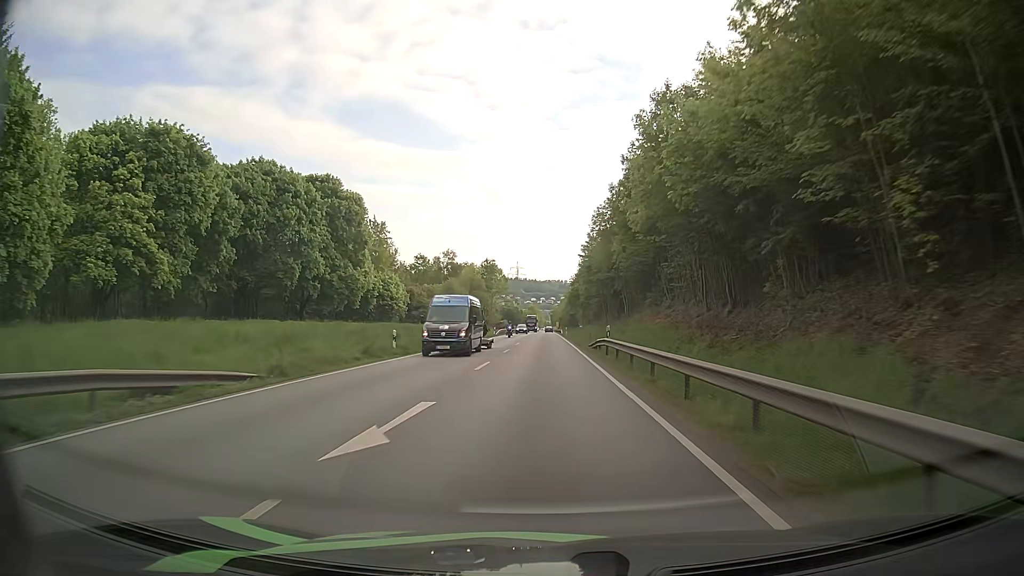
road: primary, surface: asphalt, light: Day
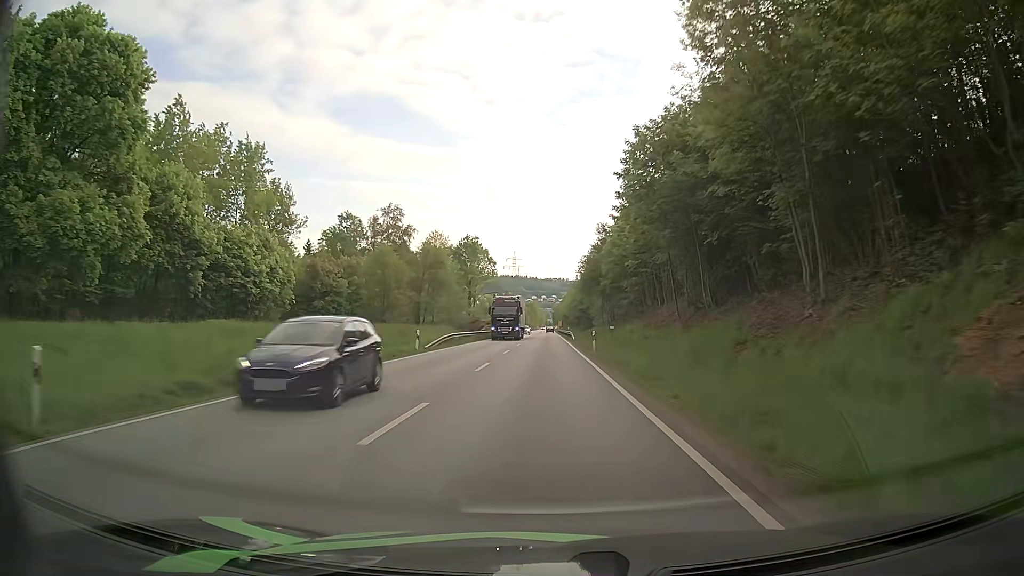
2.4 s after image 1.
(0.0, +48.6) m; 0°
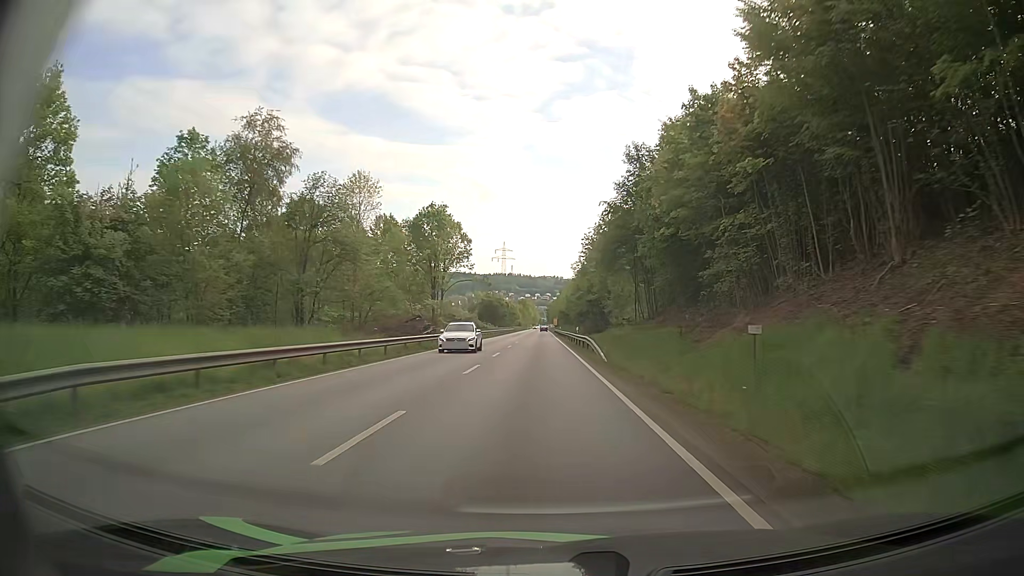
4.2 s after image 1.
(+0.1, +37.8) m; 0°
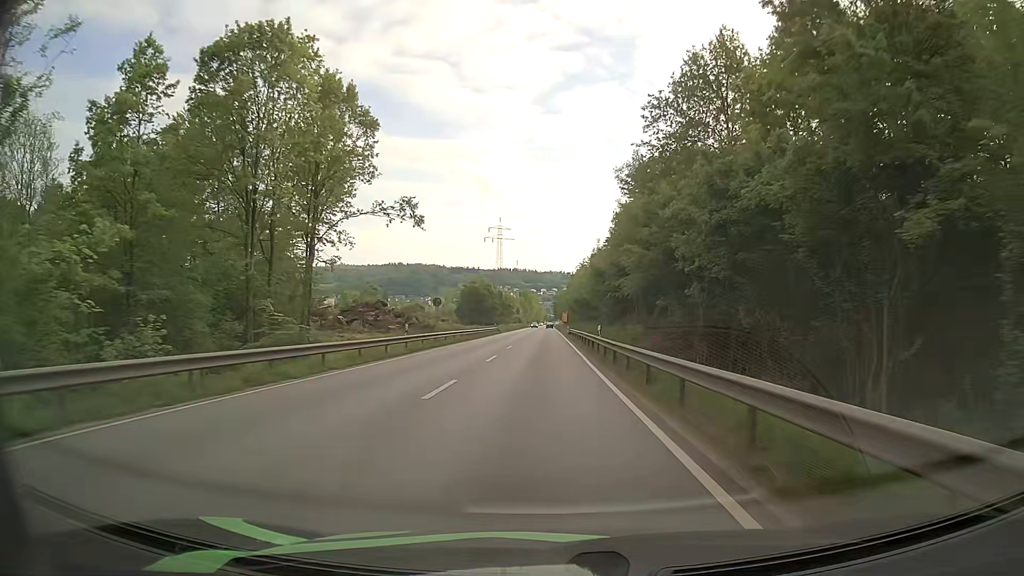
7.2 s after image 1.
(0.0, +64.8) m; 0°
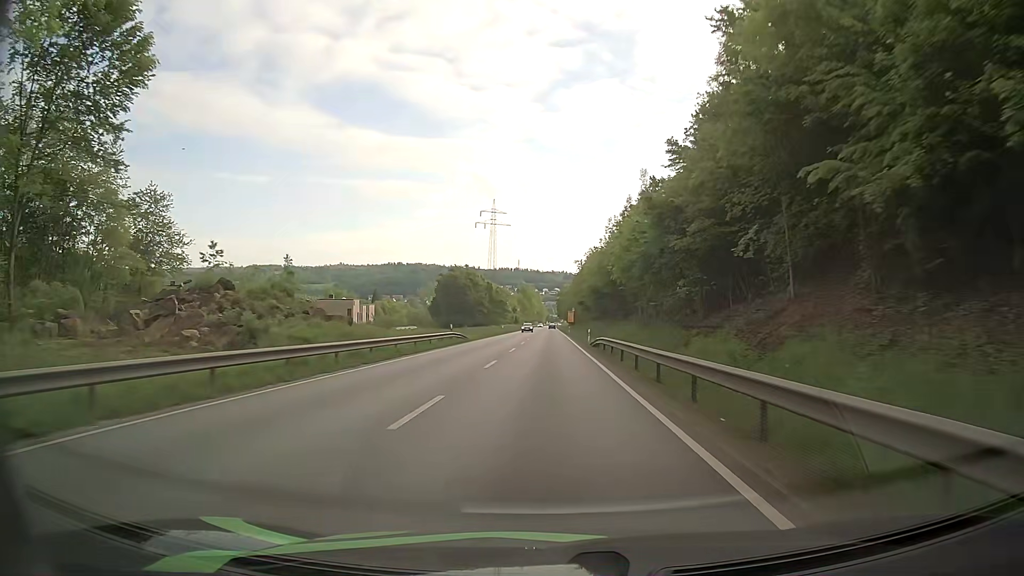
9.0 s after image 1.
(-0.2, +39.9) m; 0°
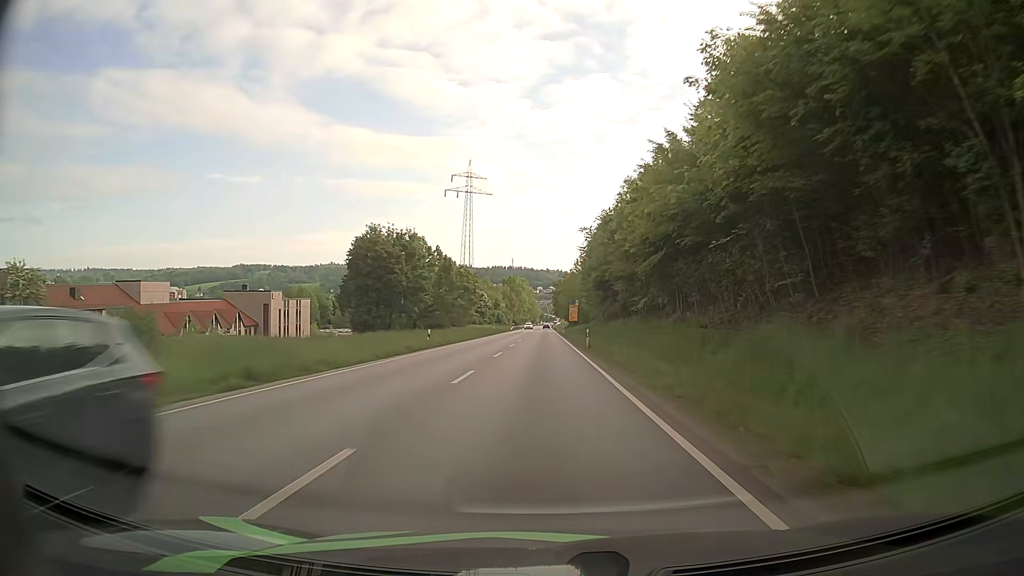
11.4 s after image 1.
(+0.2, +53.7) m; 0°
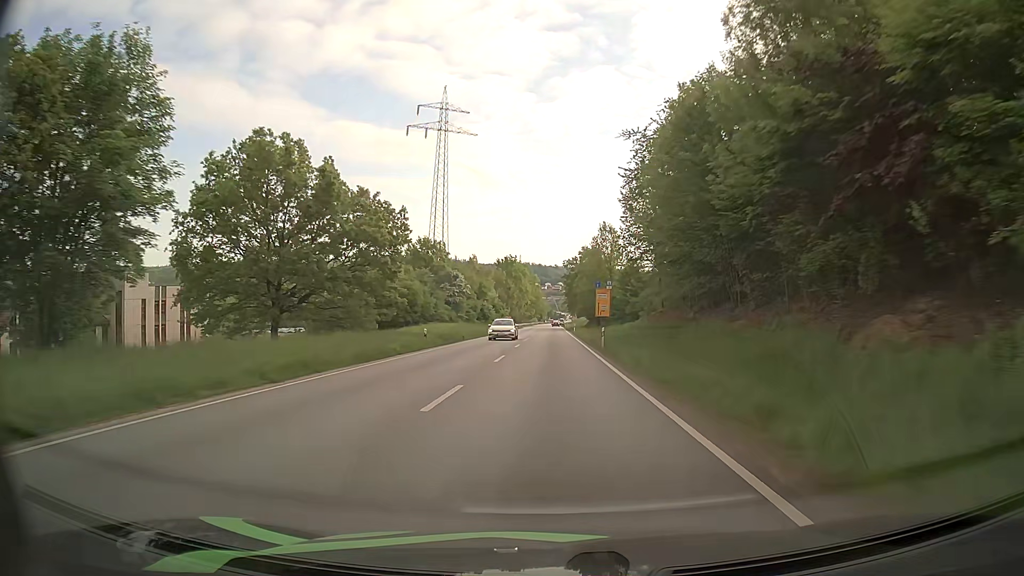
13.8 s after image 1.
(0.0, +53.3) m; 0°
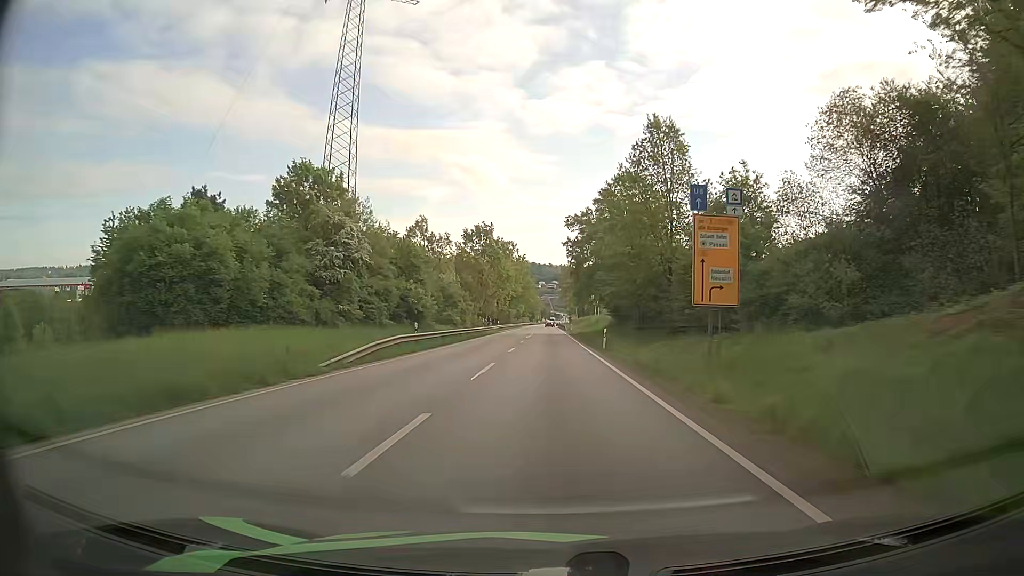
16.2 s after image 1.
(+0.1, +52.1) m; 0°
(0, +10) (0, +20) (0, +30) (0, +40) (0, +50) (0, +60) (0, +70) (0, +80) (0, +90) (0, +100) m
